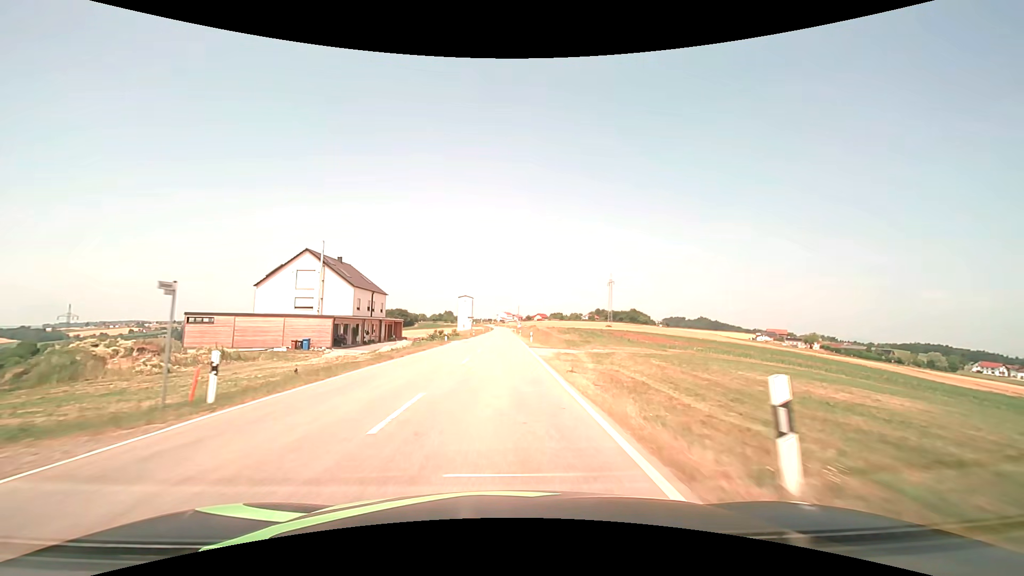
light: Day
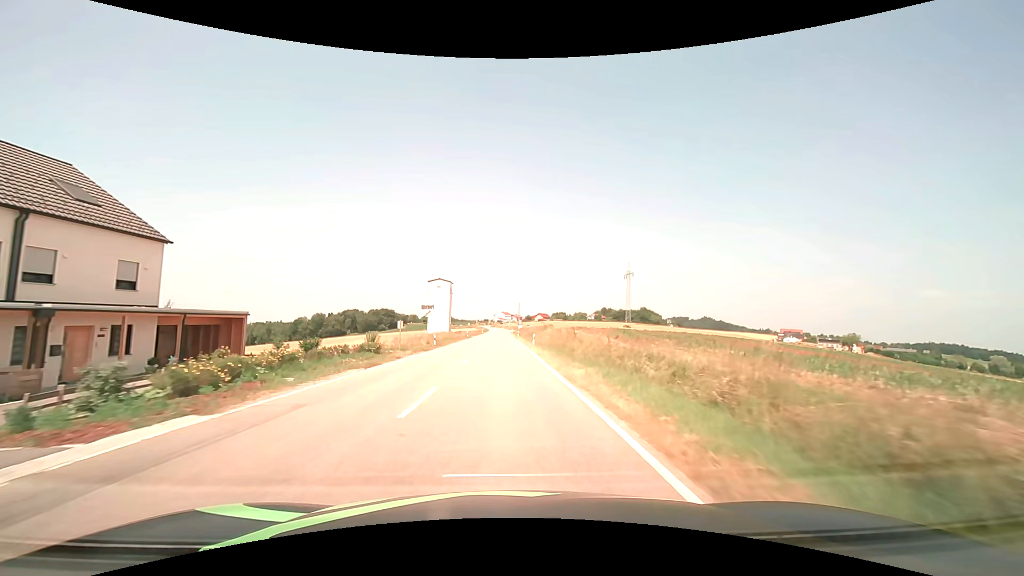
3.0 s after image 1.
(+0.1, +45.7) m; 0°
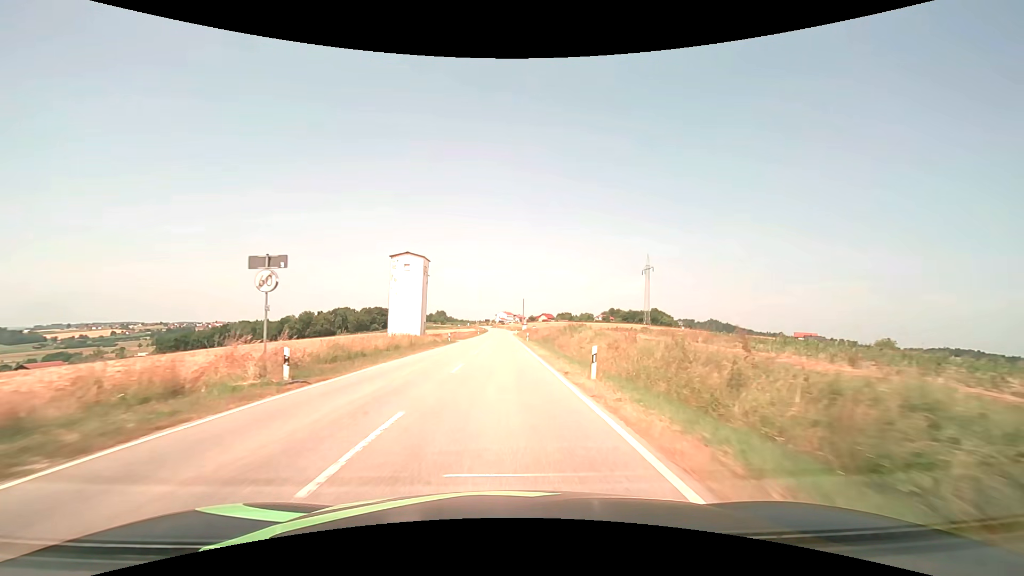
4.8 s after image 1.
(-0.1, +27.5) m; 0°
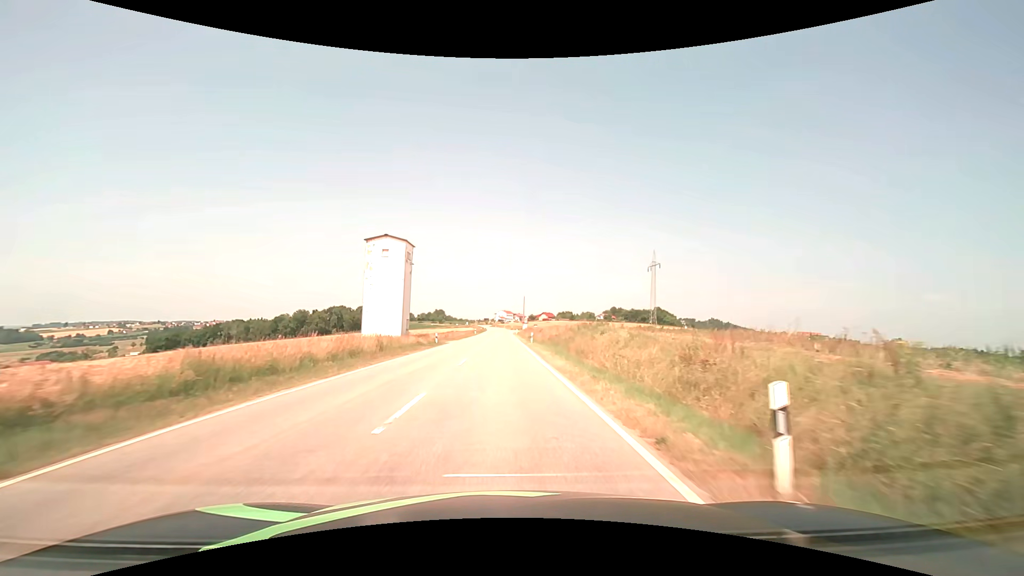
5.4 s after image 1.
(0.0, +9.2) m; 0°
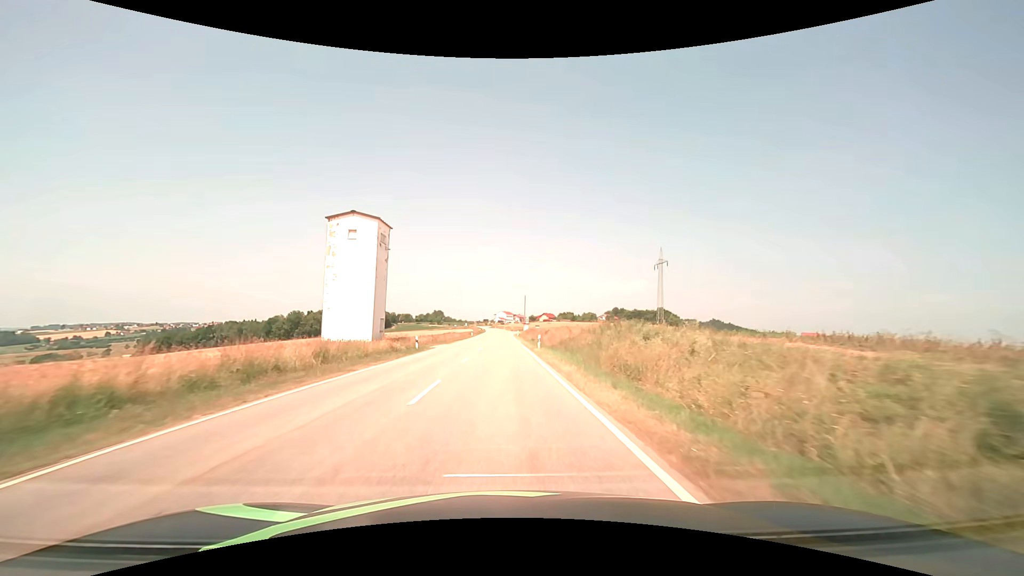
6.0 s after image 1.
(0.0, +9.2) m; 0°
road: tertiary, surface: asphalt
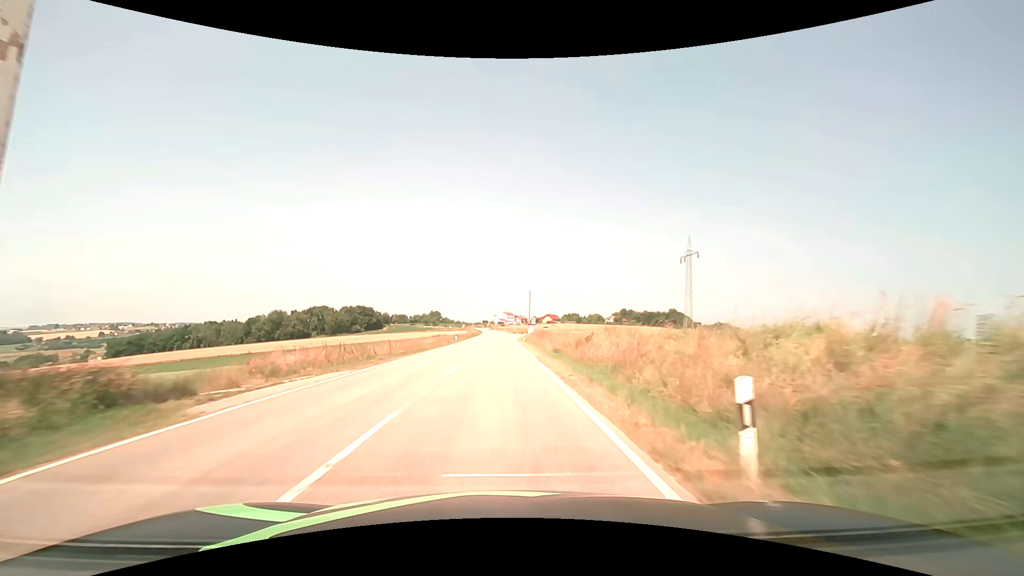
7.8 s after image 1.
(0.0, +28.4) m; 0°
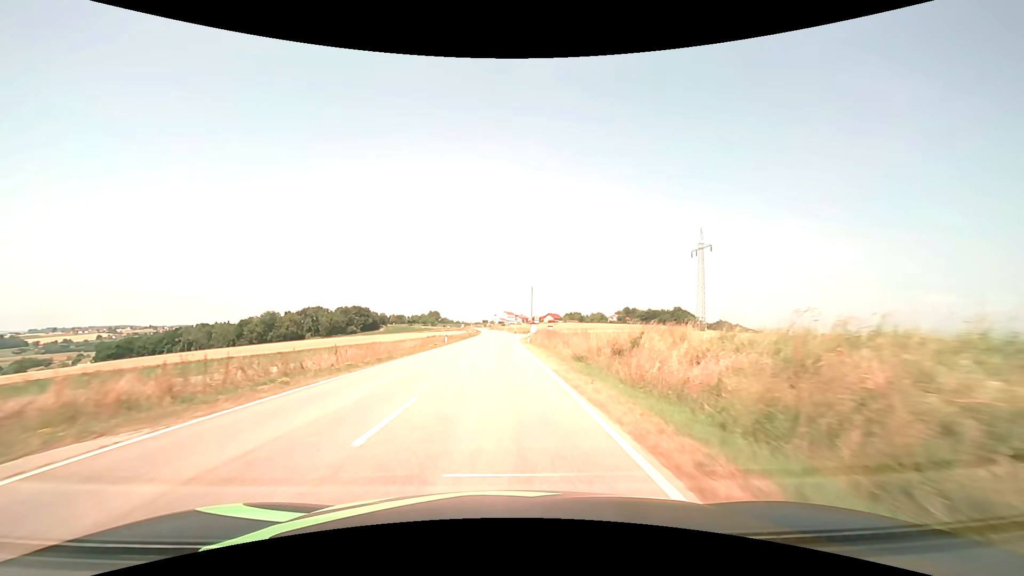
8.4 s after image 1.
(0.0, +10.2) m; 0°
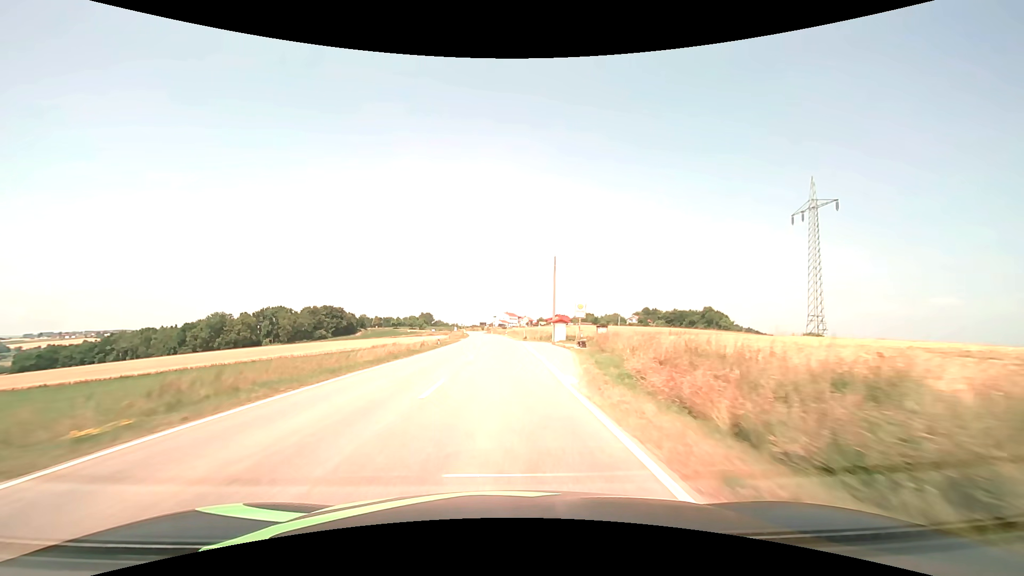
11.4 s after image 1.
(-0.2, +55.2) m; 0°
